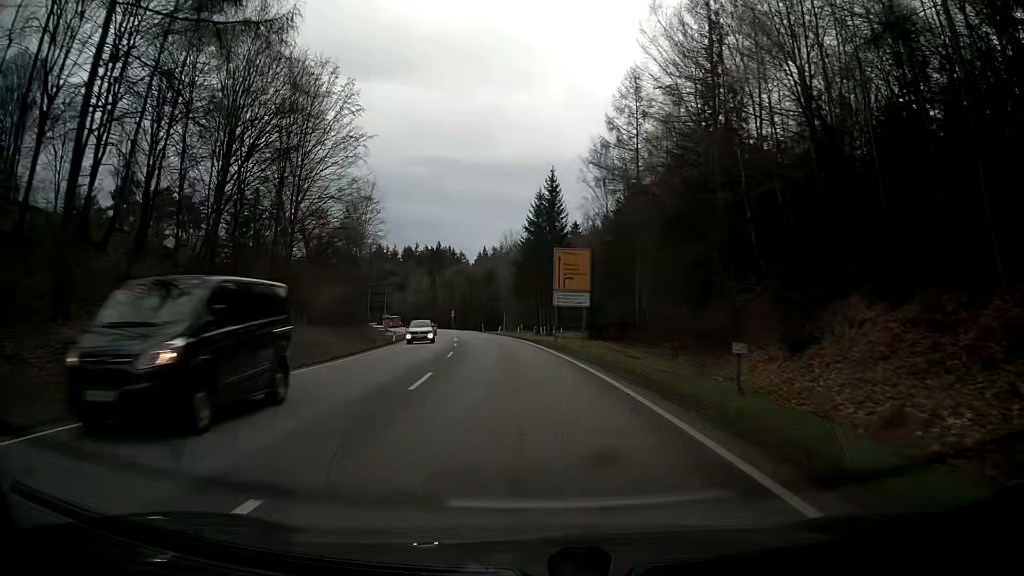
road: secondary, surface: asphalt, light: Day
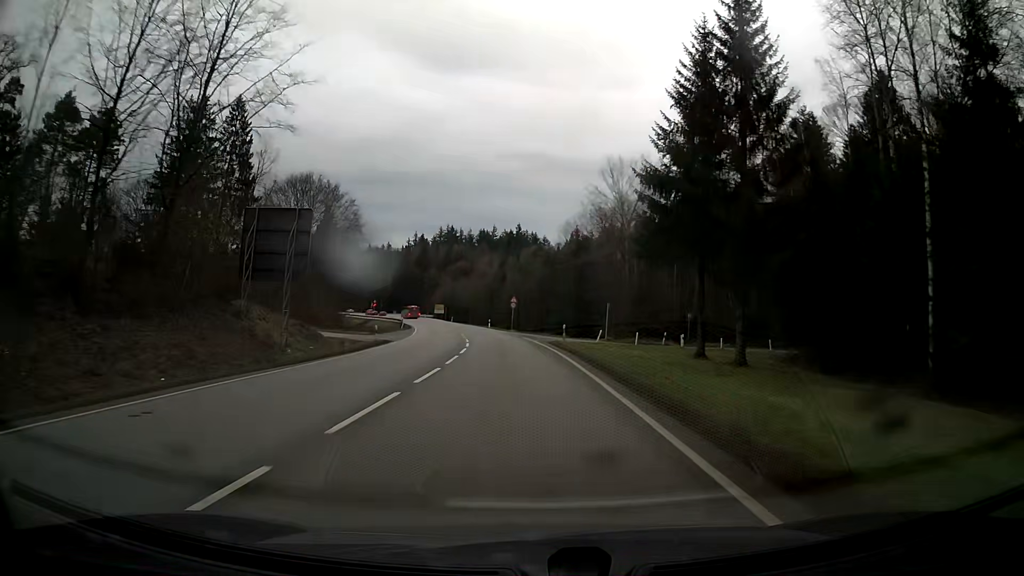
(-3.8, +53.9) m; -7°
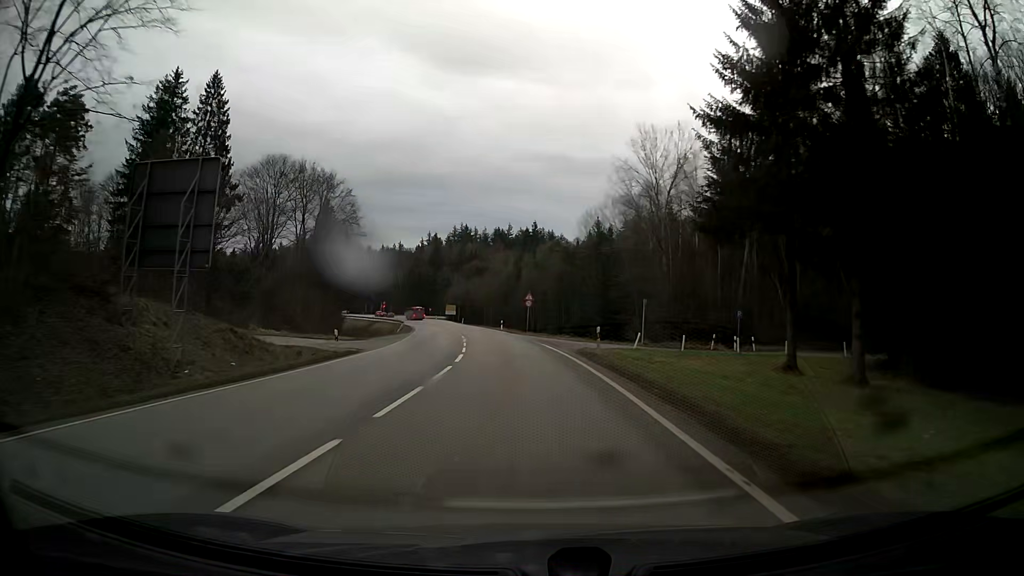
(-0.1, +10.8) m; -2°
